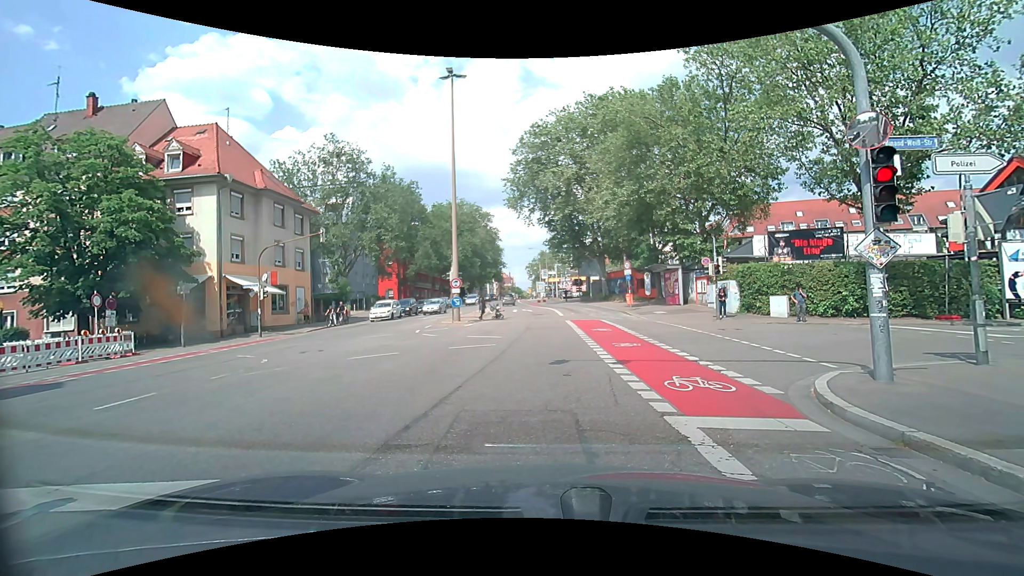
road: secondary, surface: asphalt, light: Day
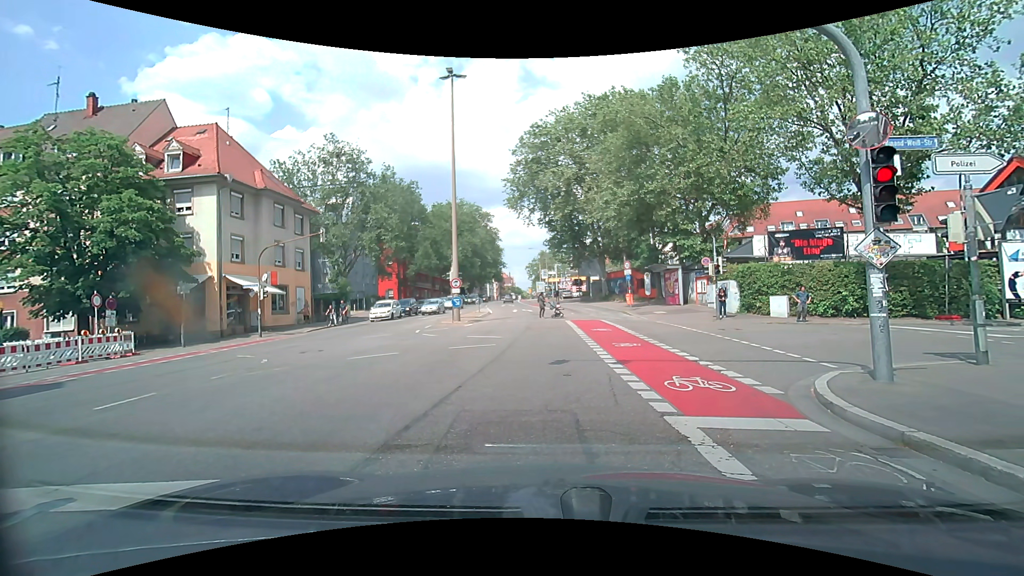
(0.0, 0.0) m; 0°
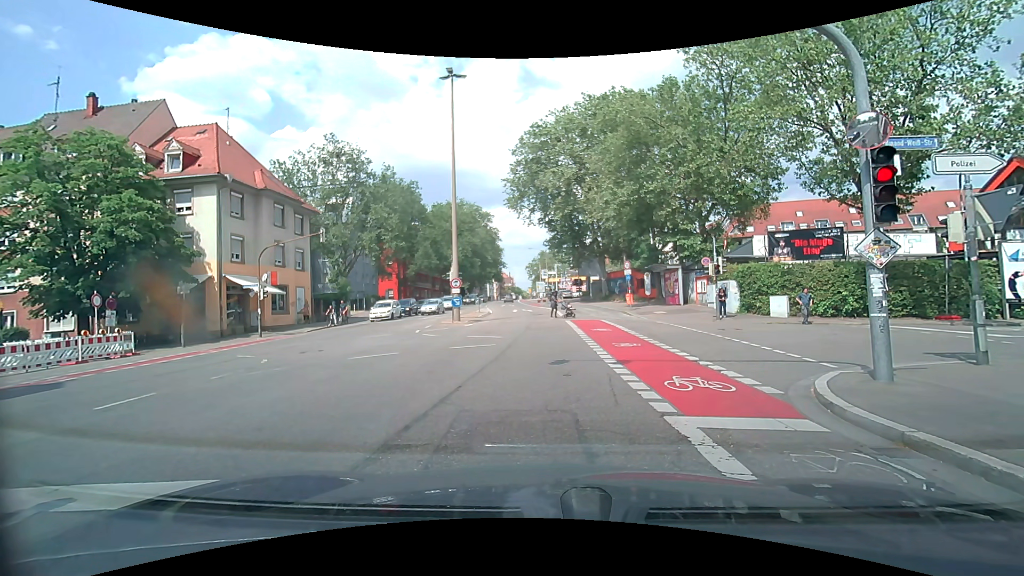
(0.0, 0.0) m; 0°
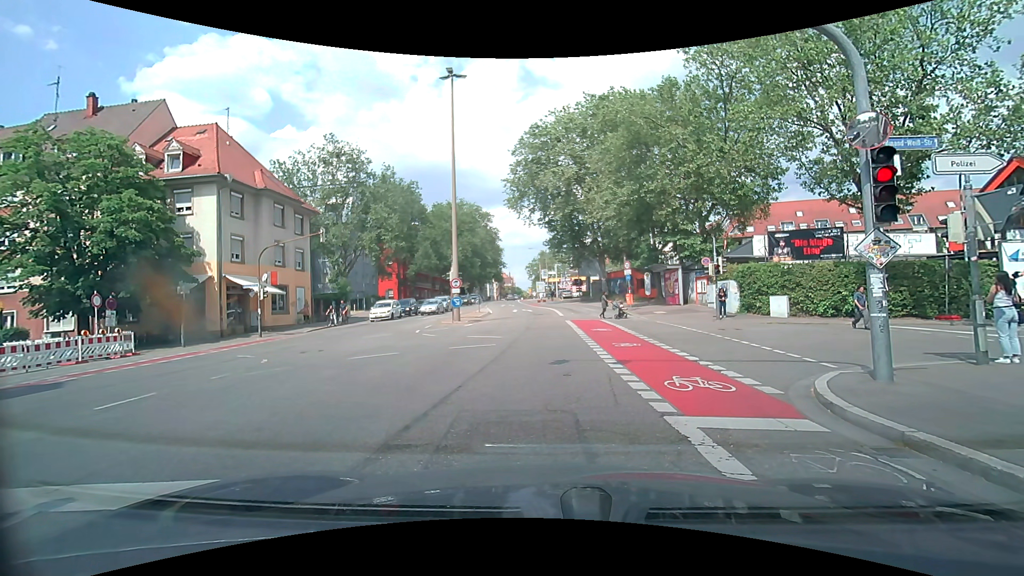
(0.0, 0.0) m; 0°
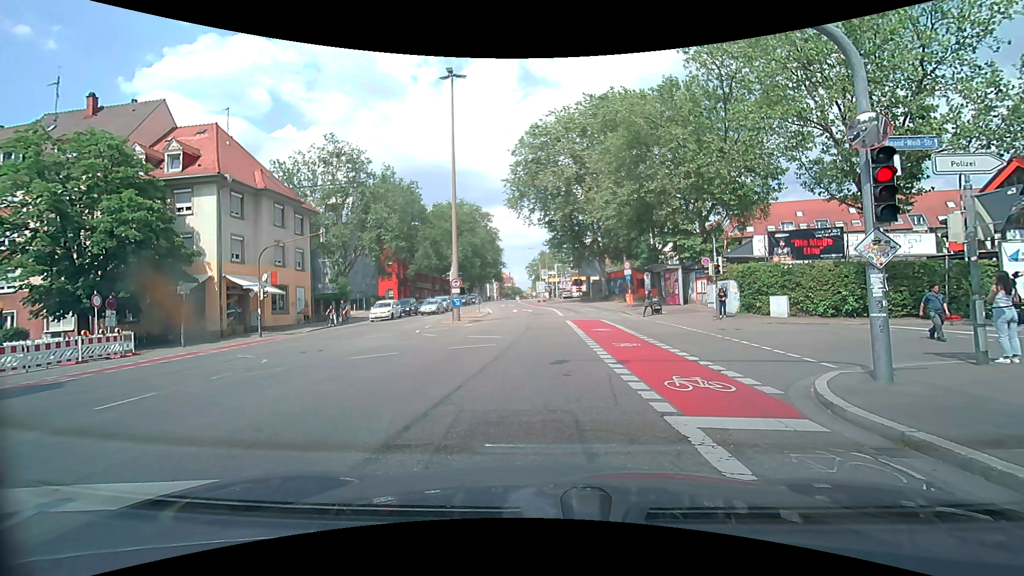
(0.0, 0.0) m; 0°
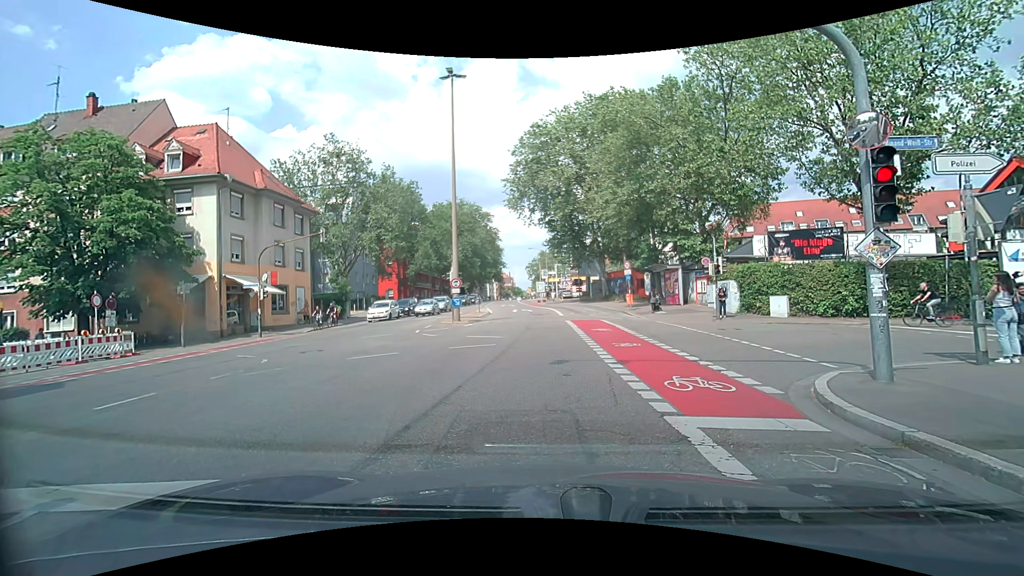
(0.0, 0.0) m; 0°
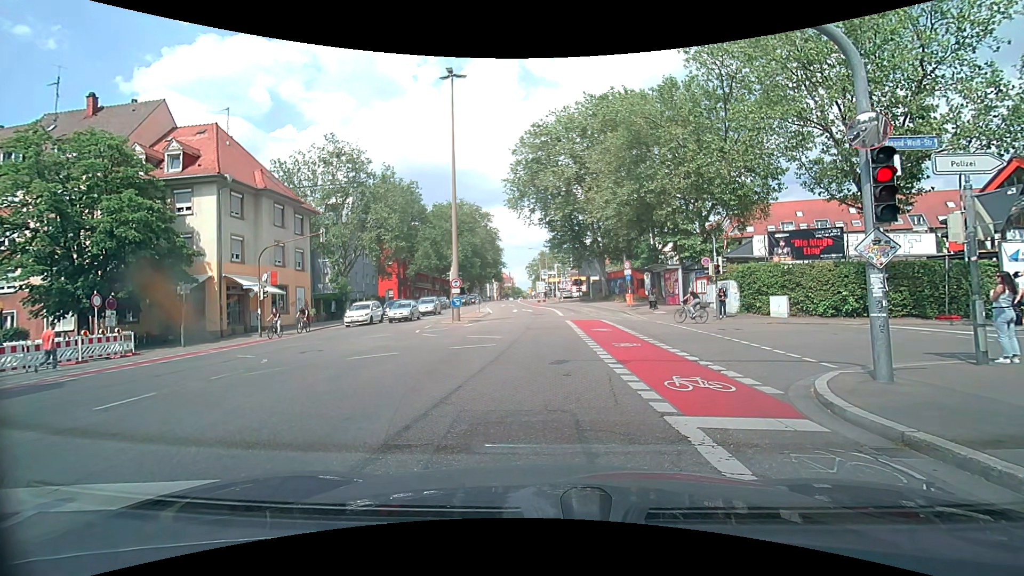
(0.0, 0.0) m; 0°
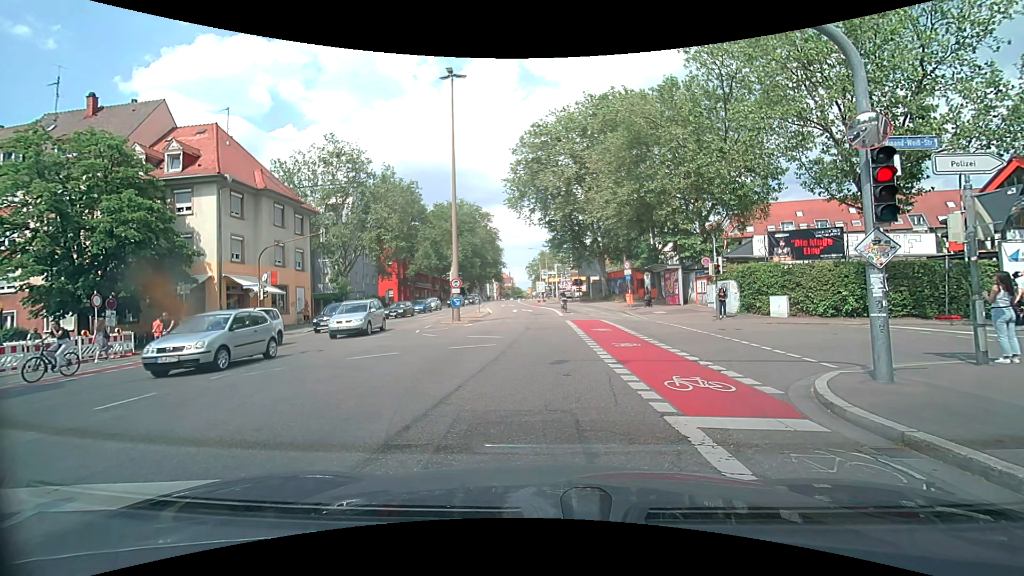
(0.0, 0.0) m; 0°
(0, +10) (0, +20) (+1, +30) (0, +40) (0, +50) (-1, +60) (-2, +70) (-3, +80) (-4, +90) (-4, +100) m
